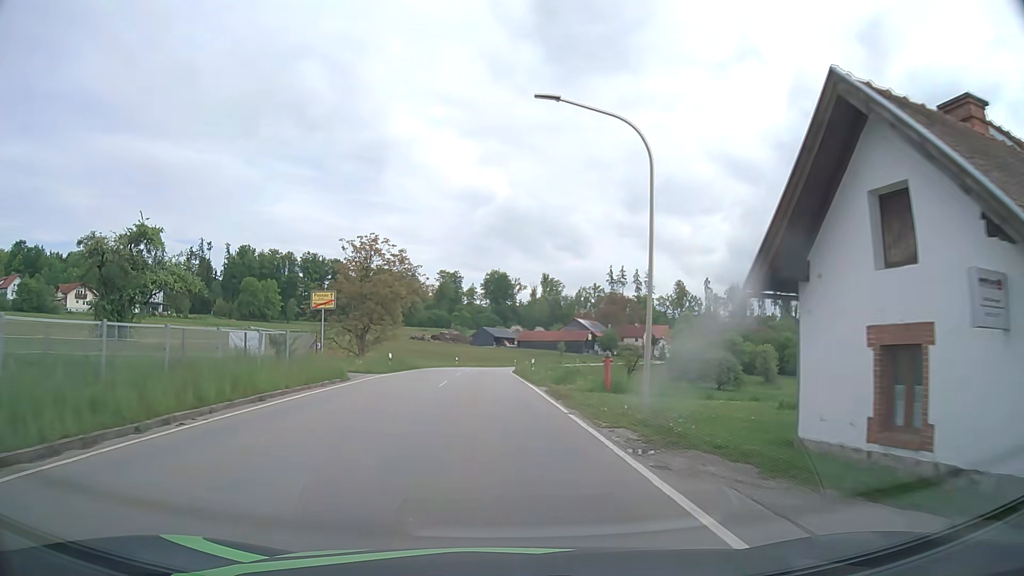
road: tertiary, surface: asphalt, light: Day
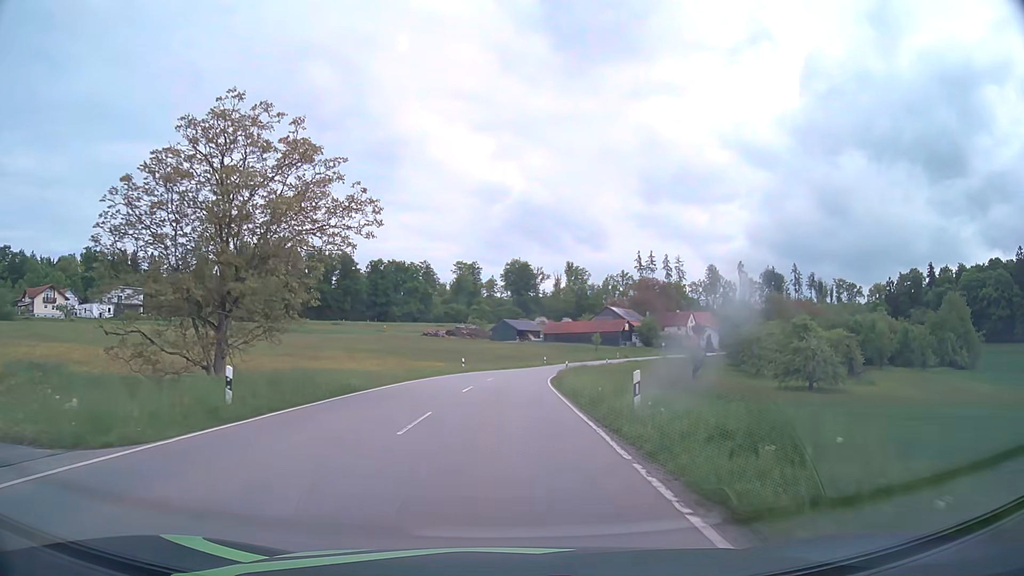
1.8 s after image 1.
(-0.5, +24.7) m; -2°
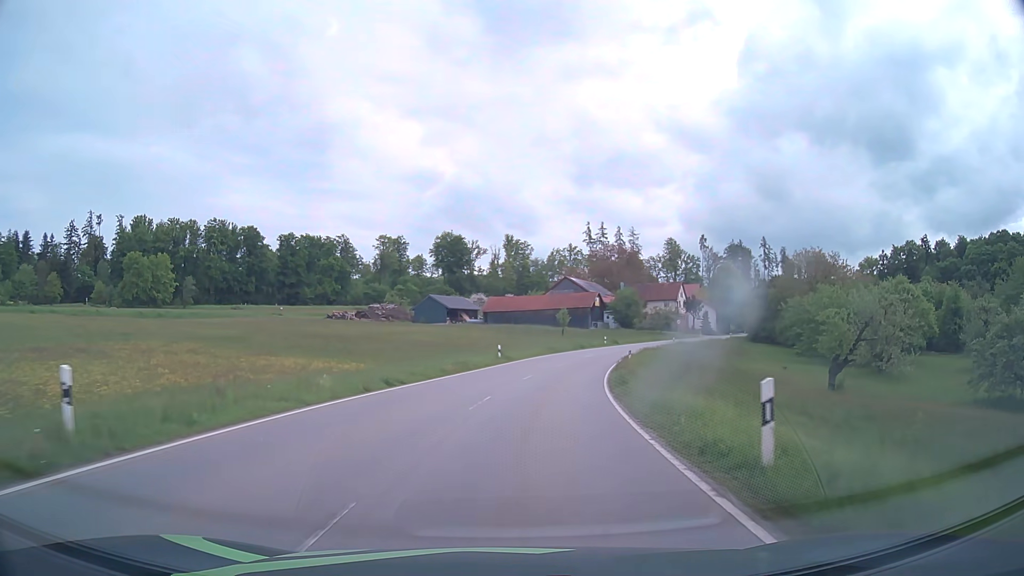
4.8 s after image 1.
(+1.0, +45.0) m; +5°
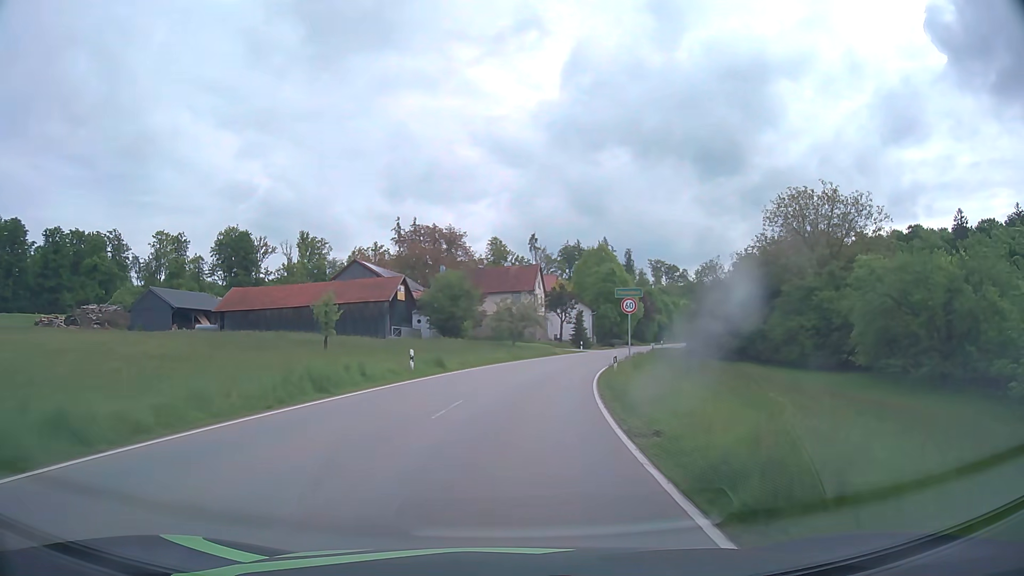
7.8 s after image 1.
(+6.9, +49.3) m; +16°
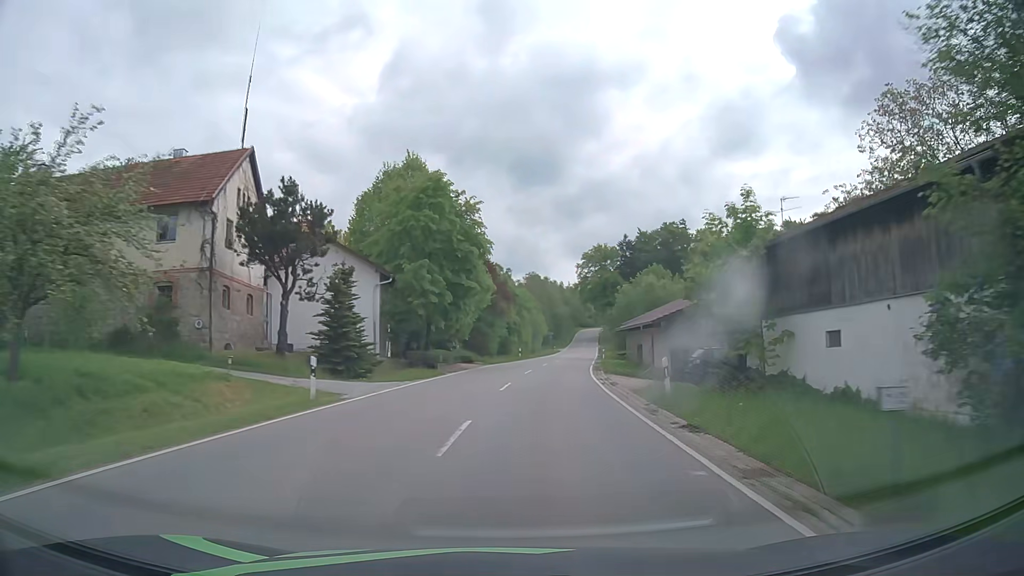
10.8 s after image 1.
(+7.2, +51.3) m; +16°
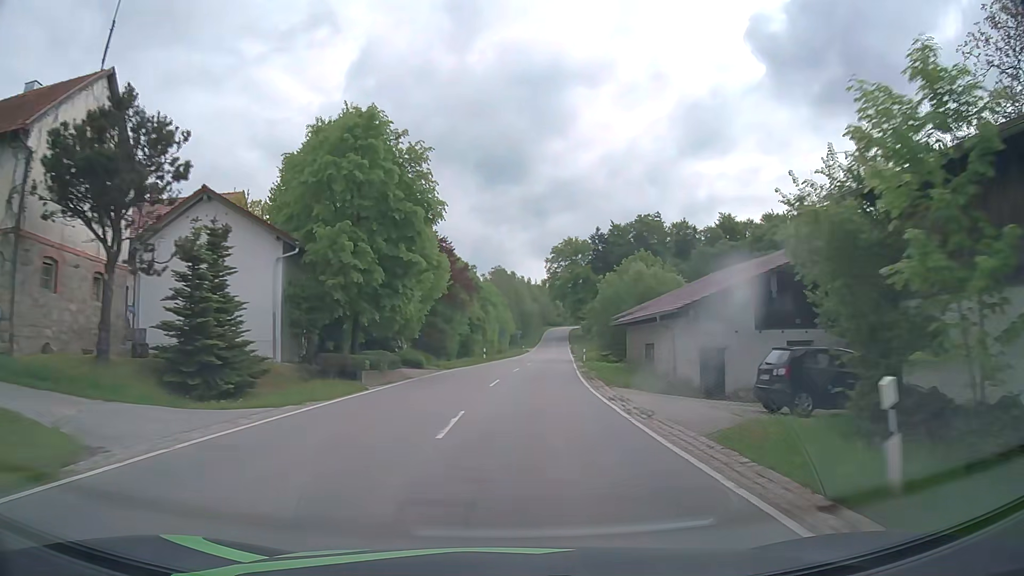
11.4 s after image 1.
(+0.3, +10.5) m; +3°
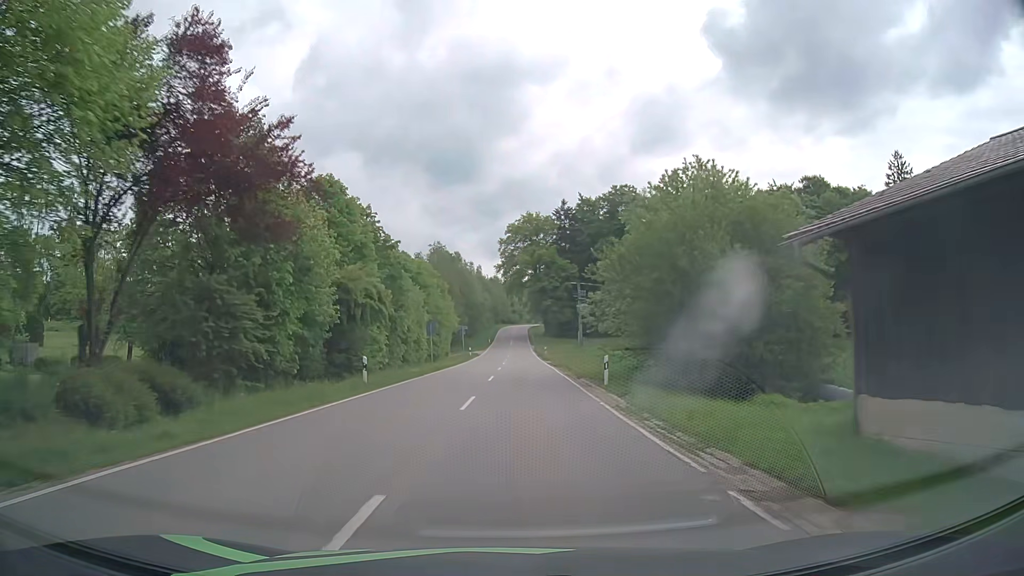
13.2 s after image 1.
(+1.4, +31.5) m; +4°
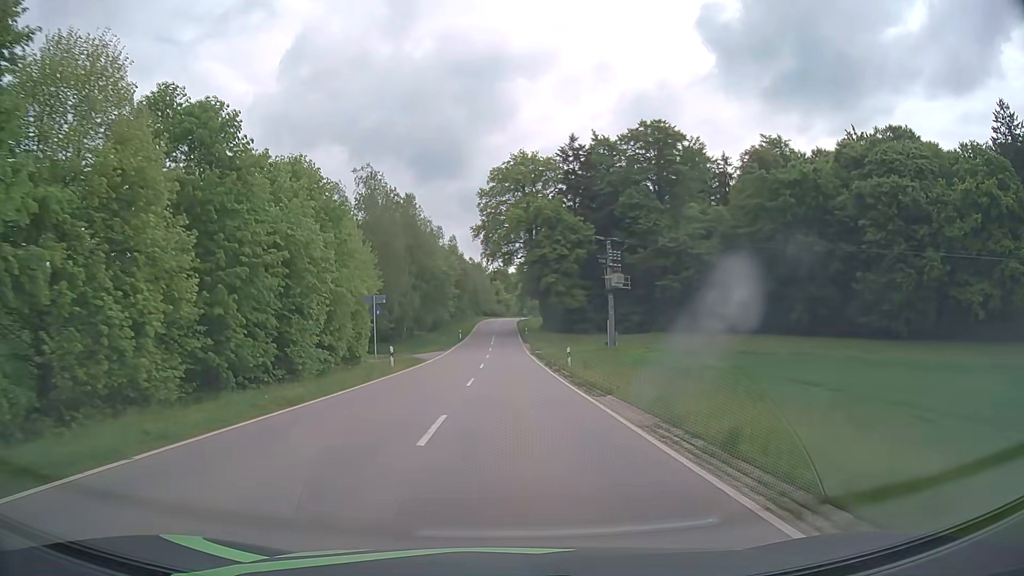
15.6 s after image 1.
(+0.5, +41.7) m; +1°
(0, +10) (0, +20) (0, +30) (0, +40) (0, +50) (0, +60) (0, +70) (0, +80) (0, +90) (0, +100) m
